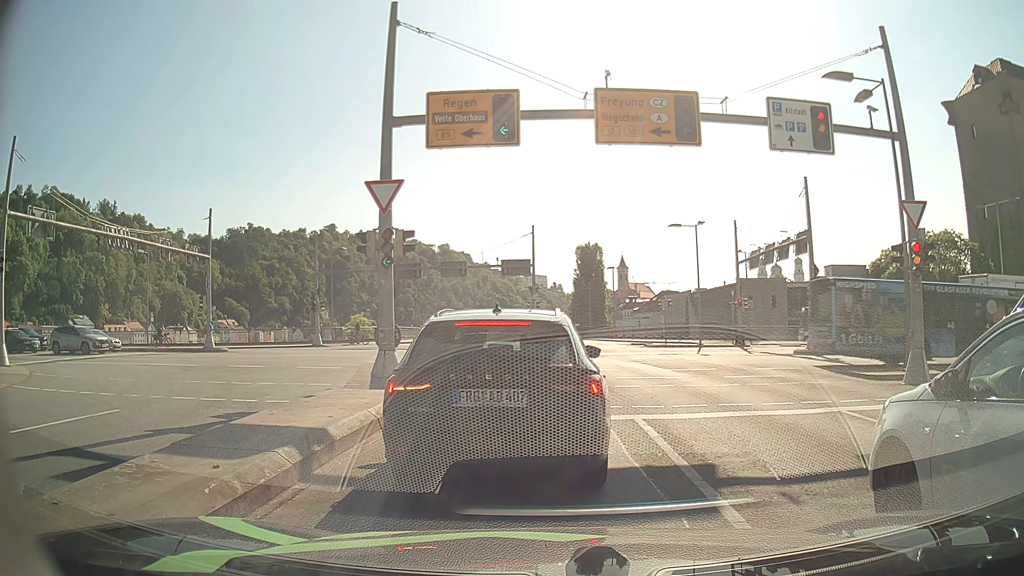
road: primary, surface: asphalt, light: Day
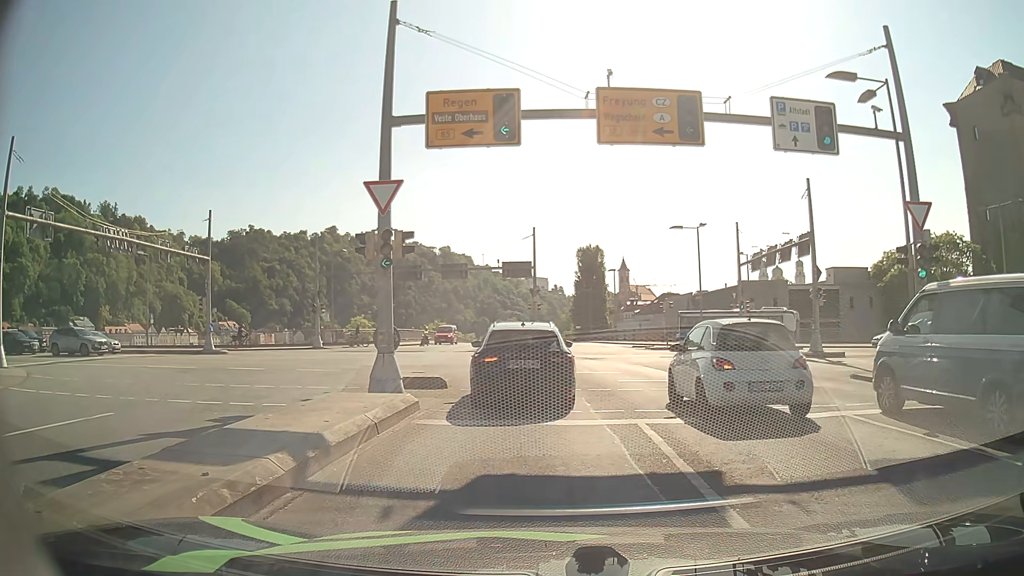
(0.0, +0.2) m; 0°
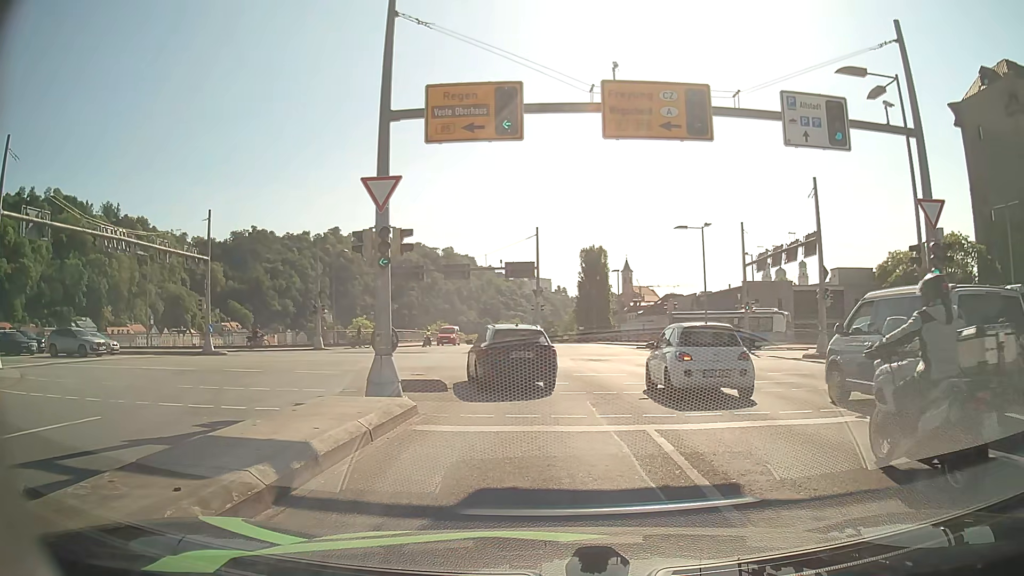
(0.0, +0.5) m; 0°
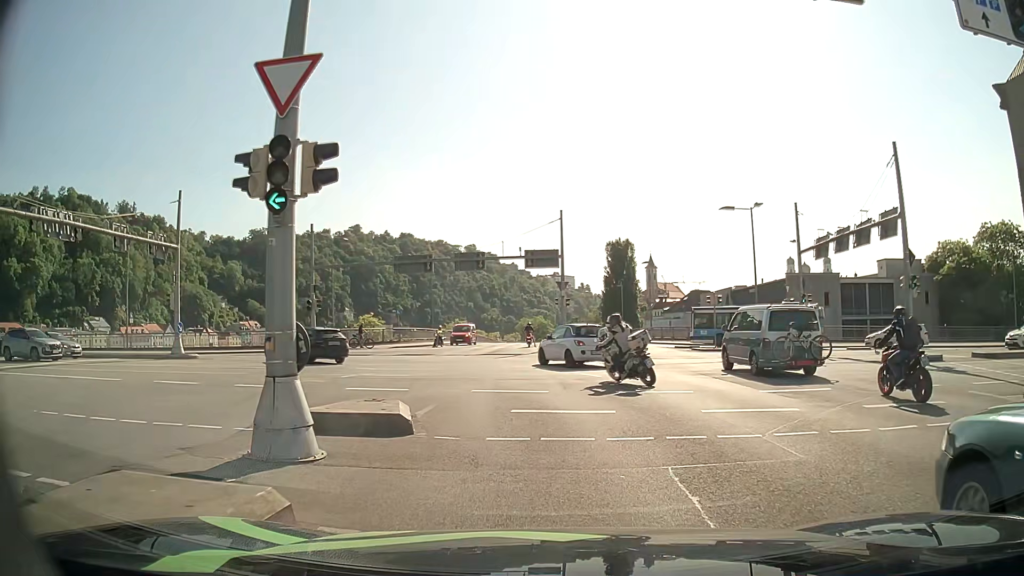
(0.0, +6.6) m; -1°
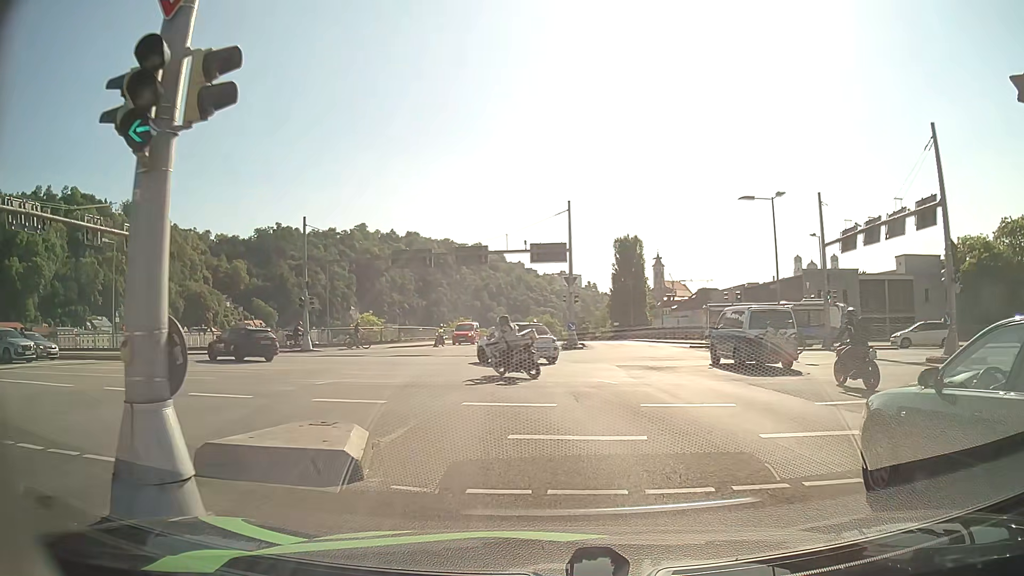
(0.0, +2.8) m; -1°
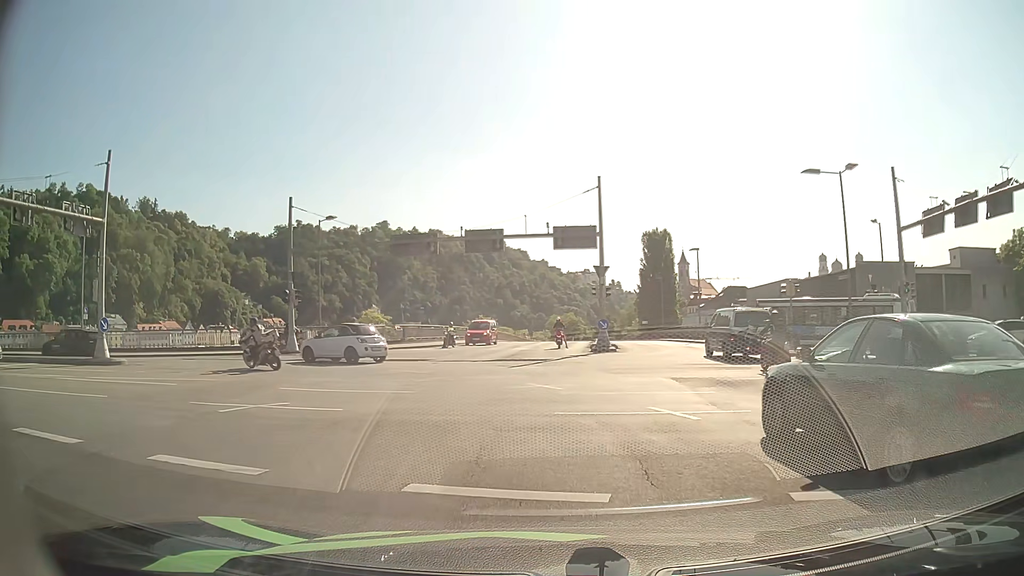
(0.0, +6.4) m; 0°
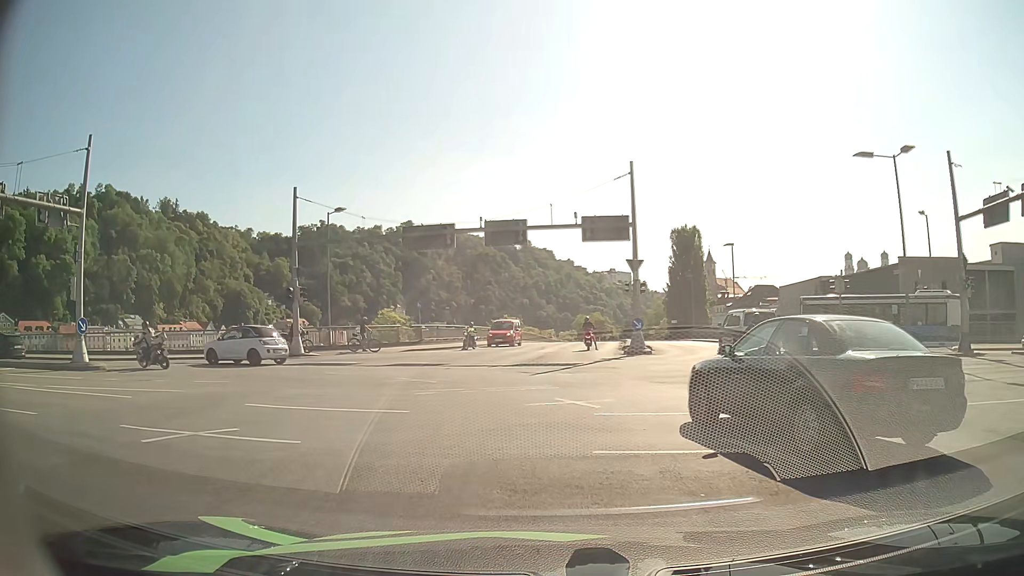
(-0.1, +3.1) m; -2°
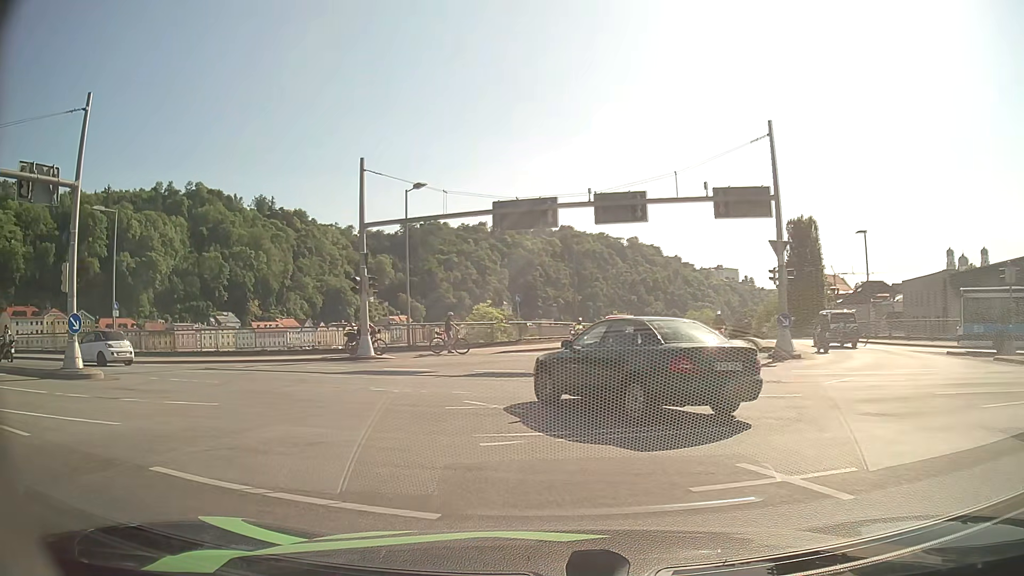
(-0.5, +6.1) m; -10°
(-2, +10) (-8, +17) (-18, +21) (-27, +24) (-37, +26) (-47, +29) (-56, +31) (-66, +33) (-76, +36) (-85, +38) m
